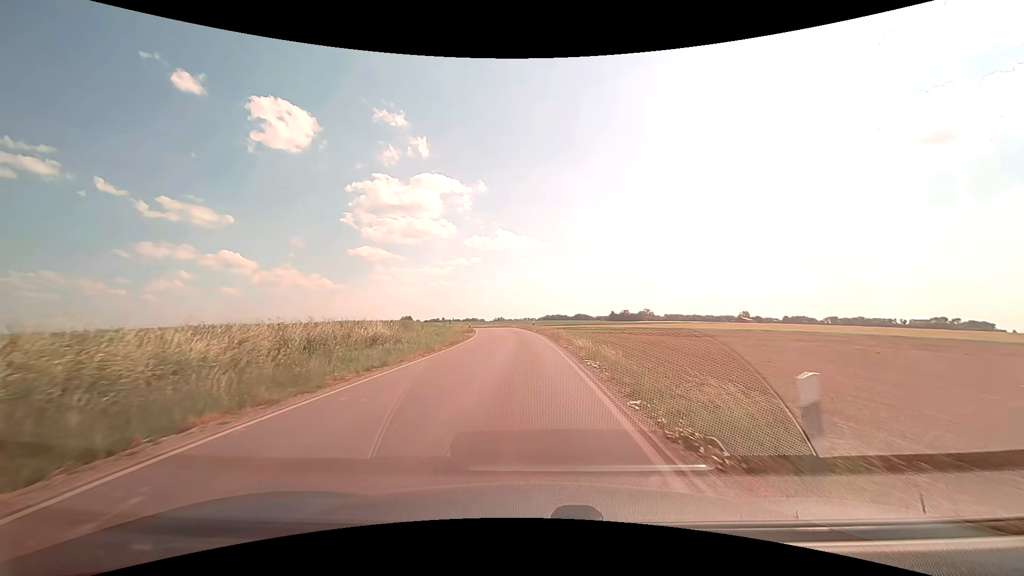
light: Day
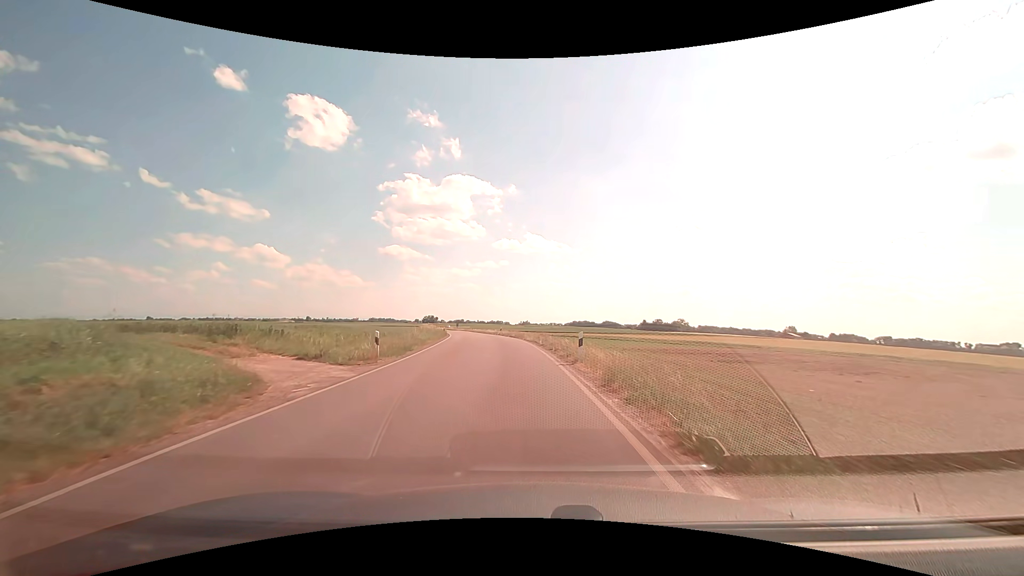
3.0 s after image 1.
(-0.7, +36.6) m; -3°
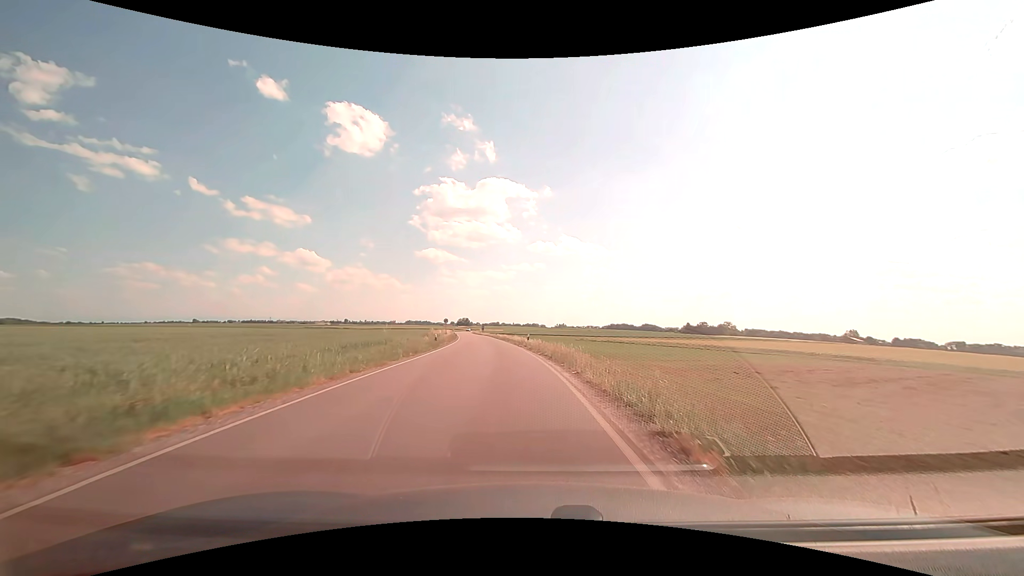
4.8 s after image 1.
(-0.8, +23.0) m; -4°
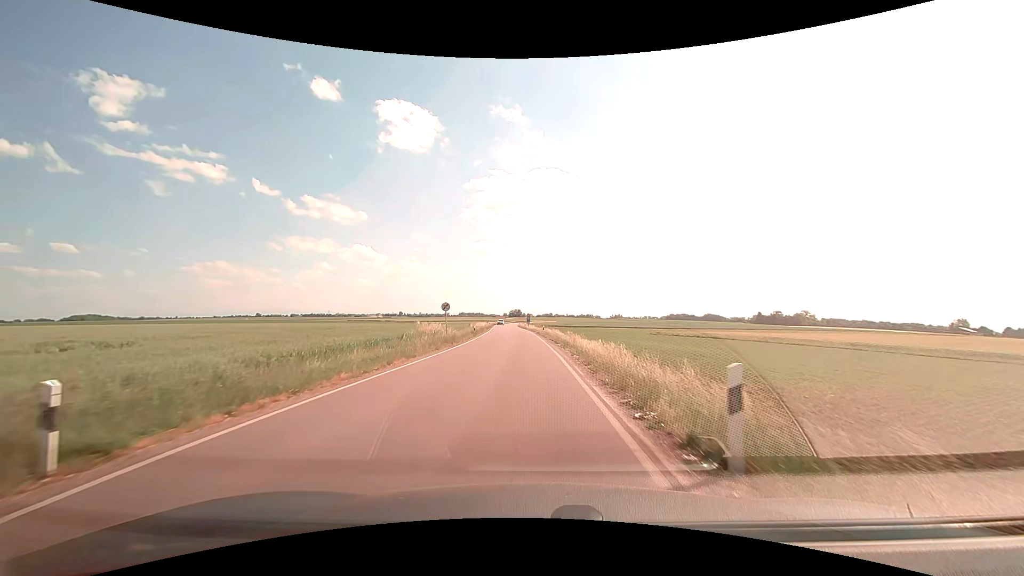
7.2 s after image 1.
(-1.6, +31.8) m; -6°
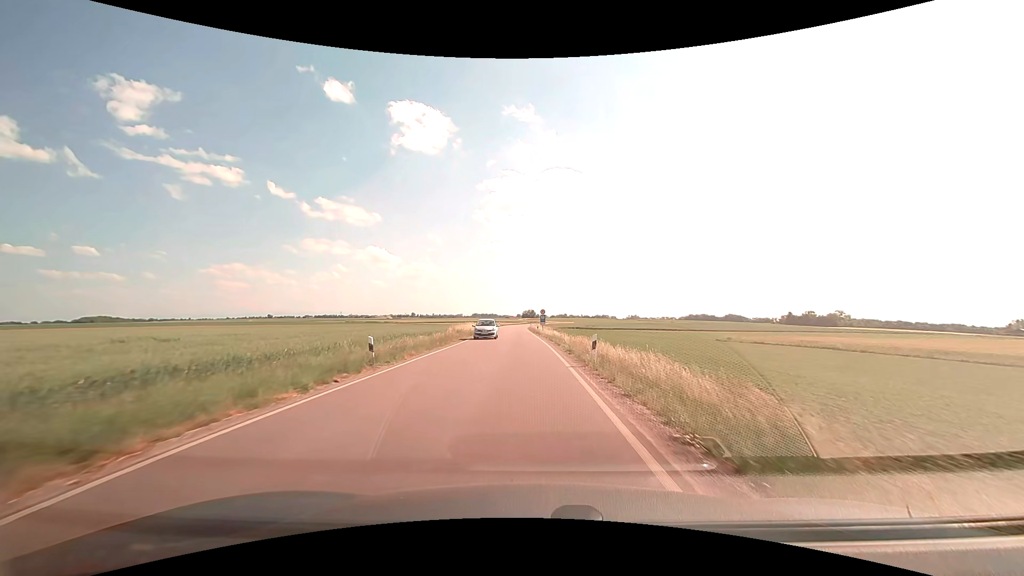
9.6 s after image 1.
(-0.5, +33.8) m; -2°
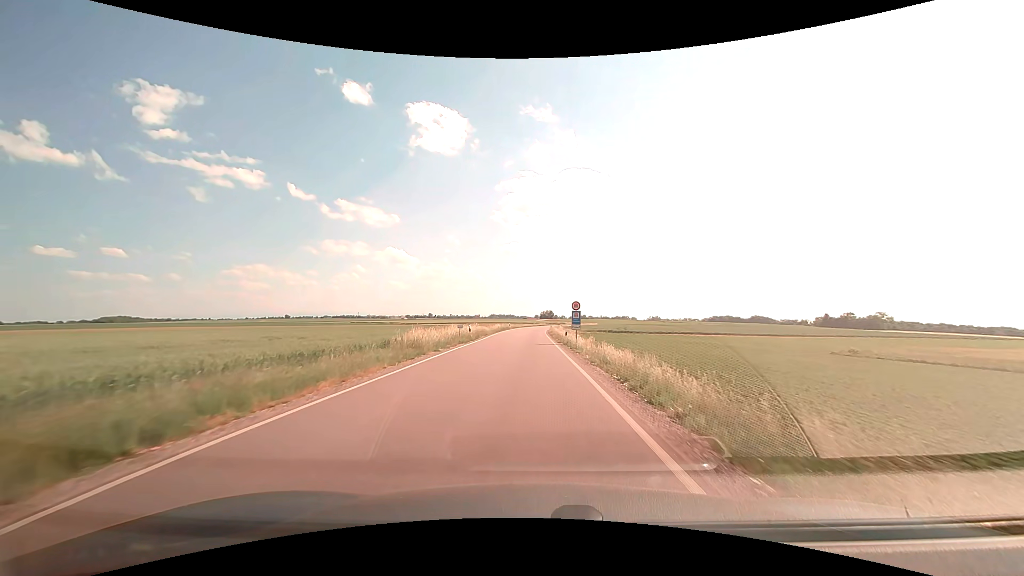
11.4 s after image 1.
(-0.5, +26.5) m; -2°
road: secondary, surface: asphalt
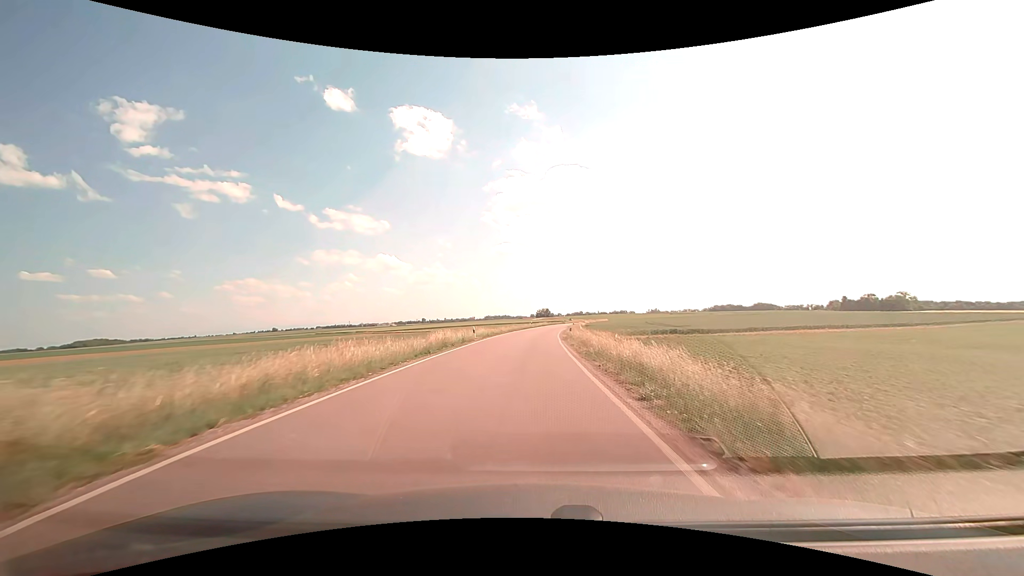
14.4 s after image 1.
(-0.1, +46.9) m; 0°
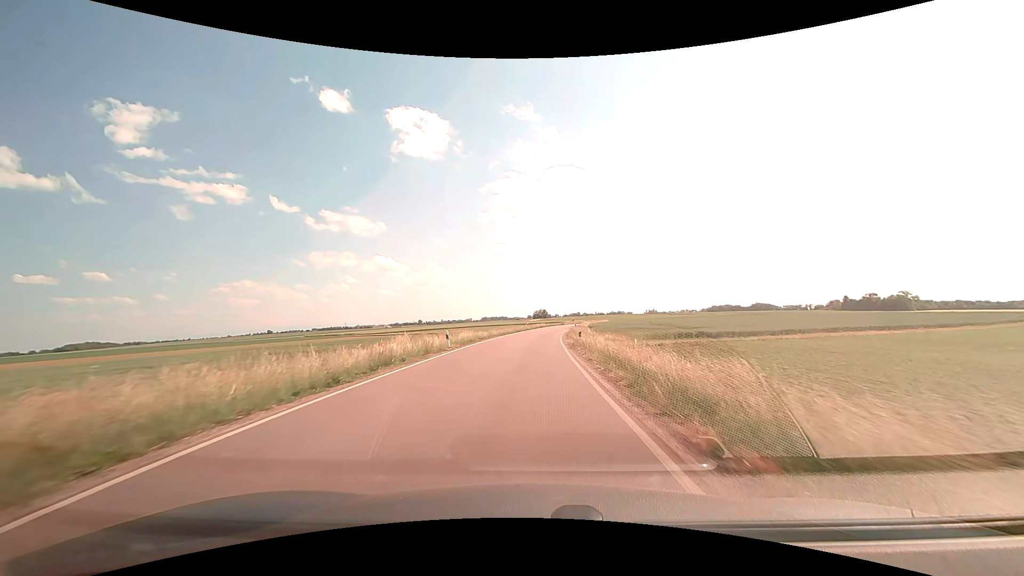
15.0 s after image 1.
(0.0, +9.6) m; 0°
(0, +10) (0, +20) (0, +30) (+1, +40) (+1, +50) (+2, +60) (+3, +70) (+4, +80) (+6, +90) (+7, +100) m
